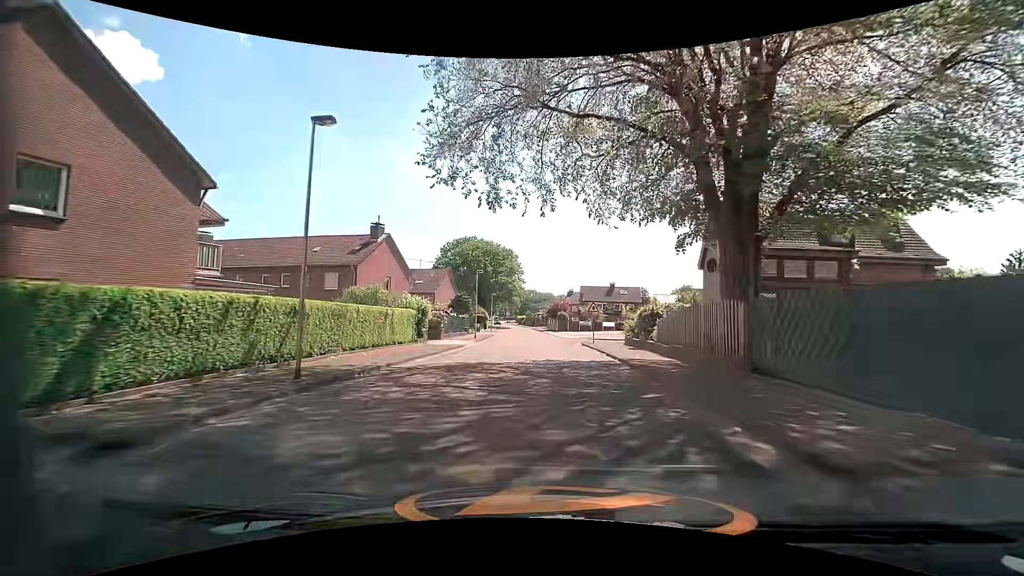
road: tertiary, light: Day
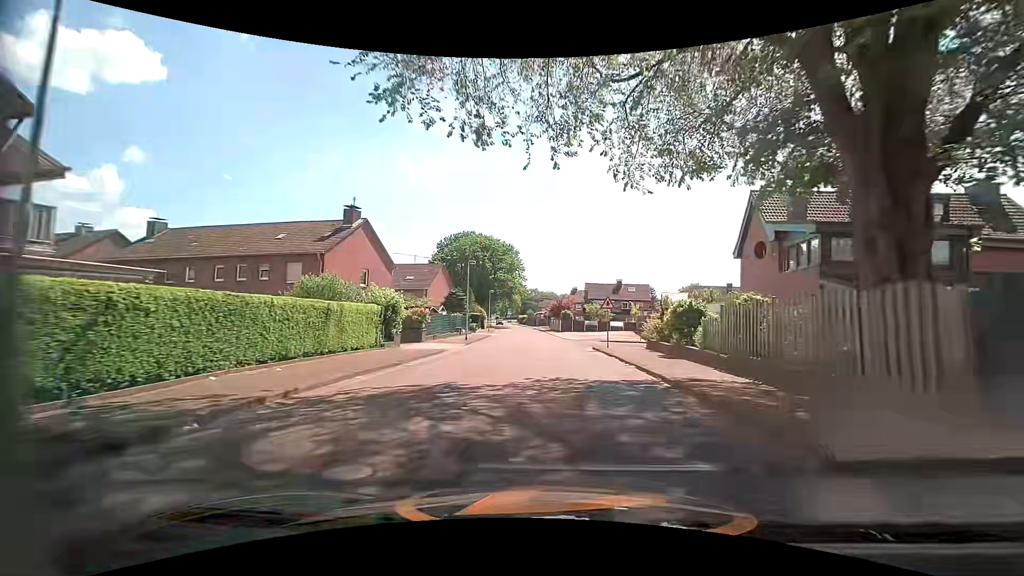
(0.0, +6.4) m; 0°
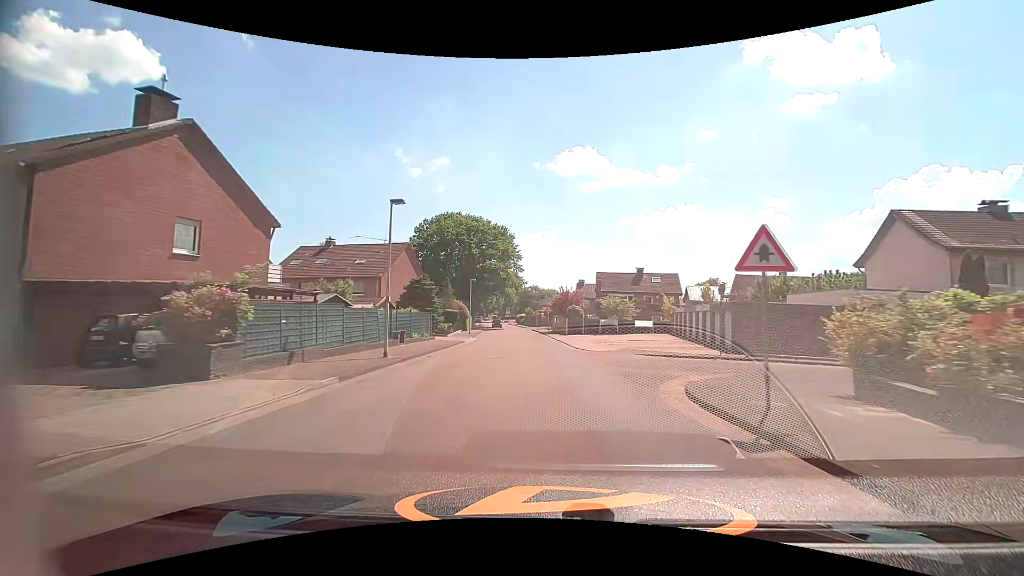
(+0.1, +19.5) m; 0°
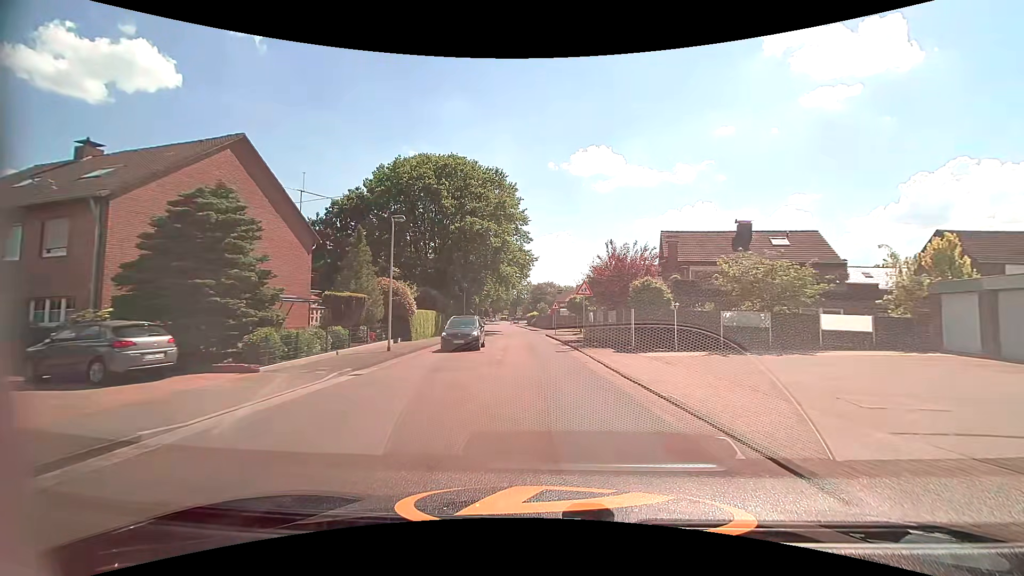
(-0.6, +32.7) m; -2°
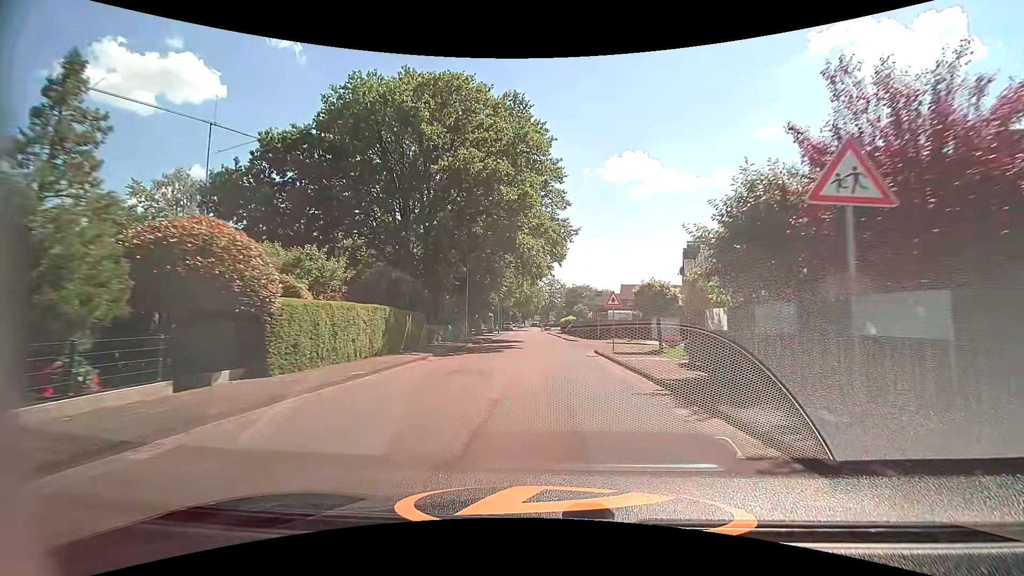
(-0.7, +19.1) m; -3°
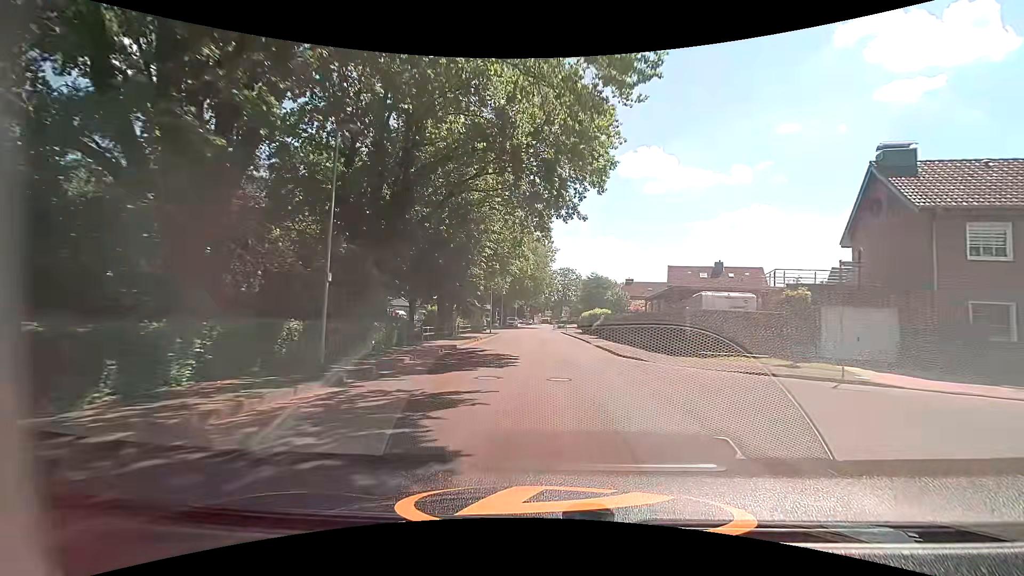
(-0.6, +25.8) m; -2°
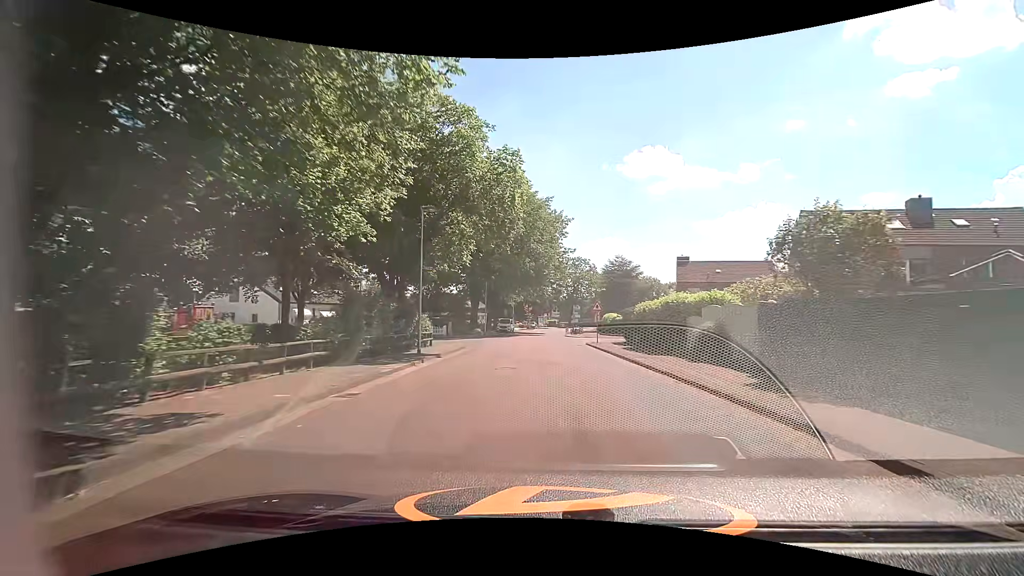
(-0.4, +31.7) m; -1°
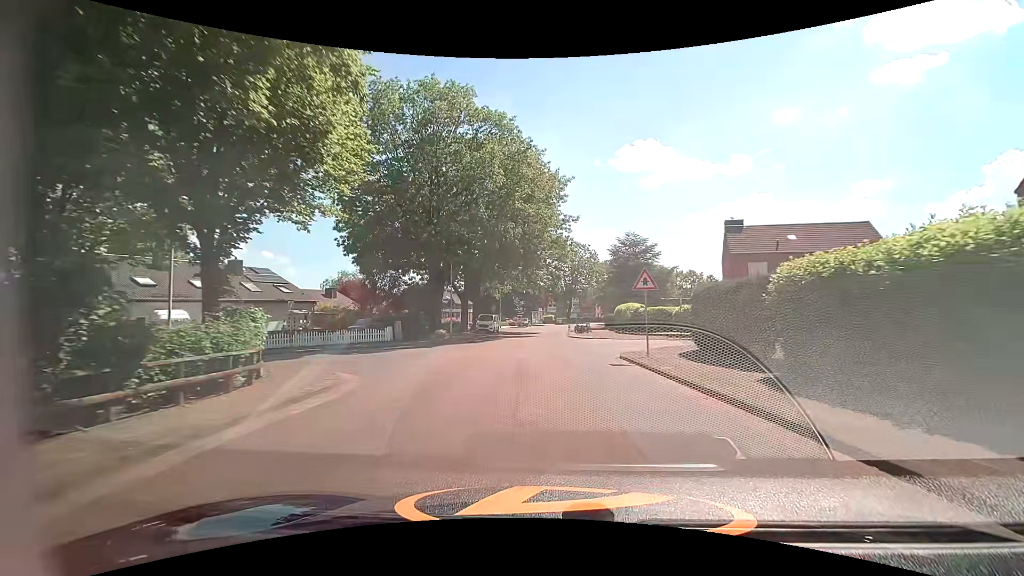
(+0.1, +17.7) m; 0°
(0, +10) (0, +20) (0, +30) (0, +40) (0, +50) (+1, +60) (+2, +70) (+3, +80) (+5, +90) (+7, +99) m
